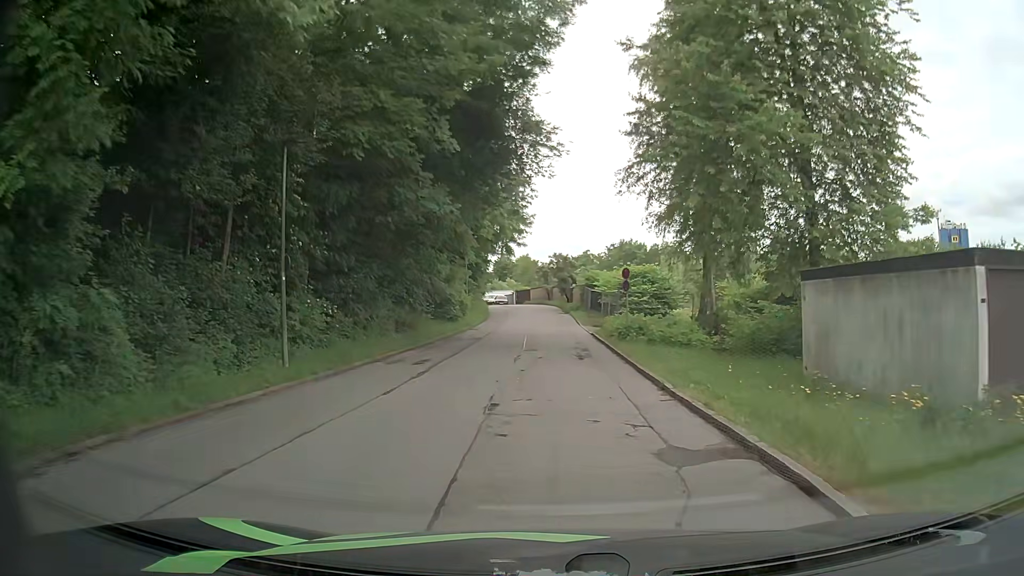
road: residential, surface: asphalt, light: Day
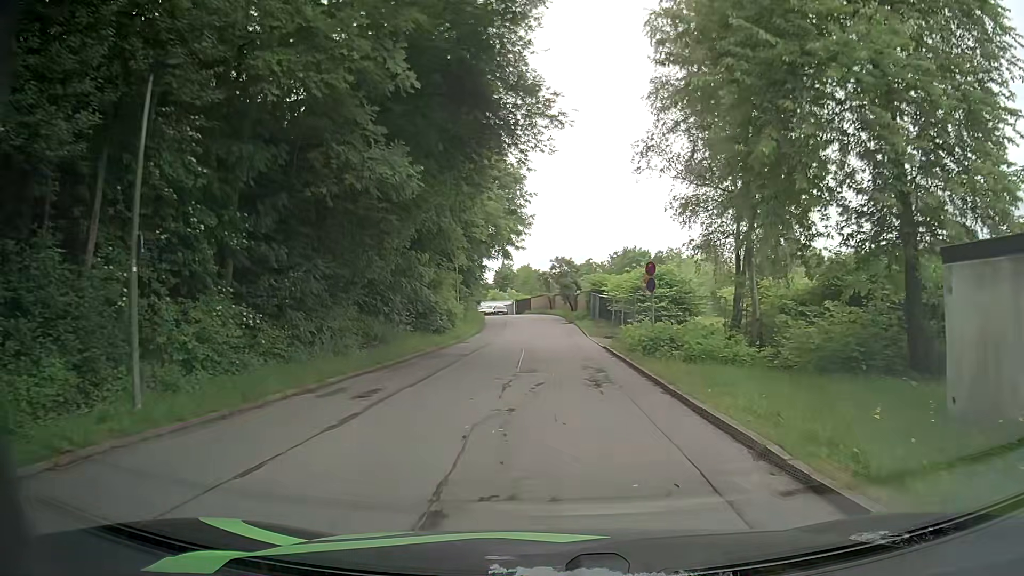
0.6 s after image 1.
(0.0, +5.5) m; 0°
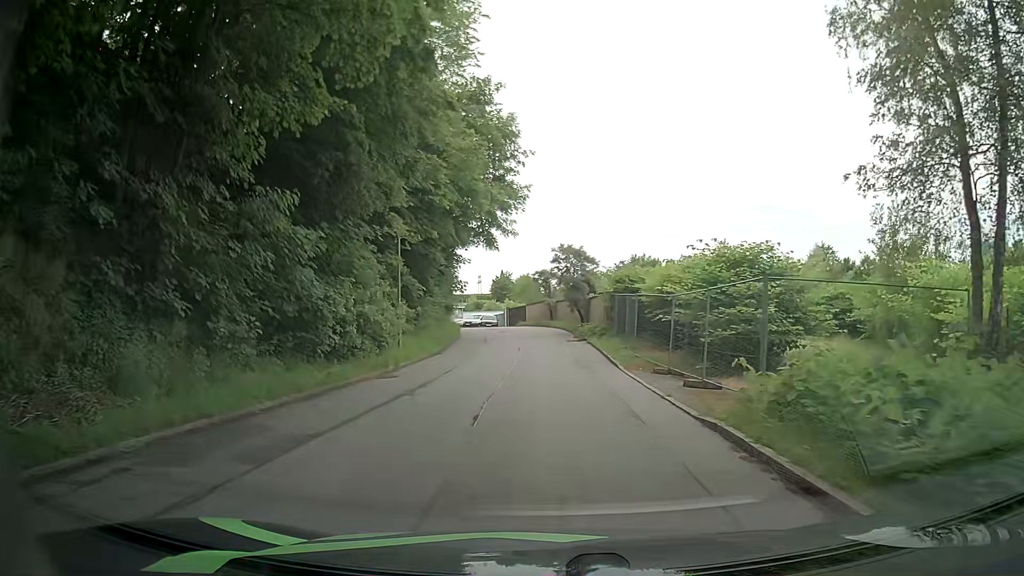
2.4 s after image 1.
(-0.1, +15.8) m; -1°
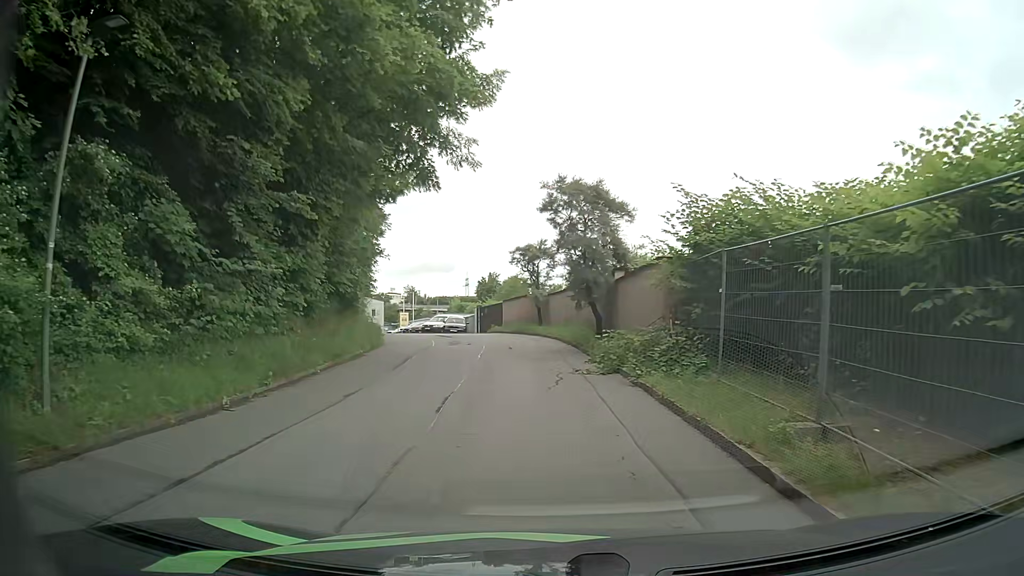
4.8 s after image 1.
(+0.1, +17.9) m; +2°
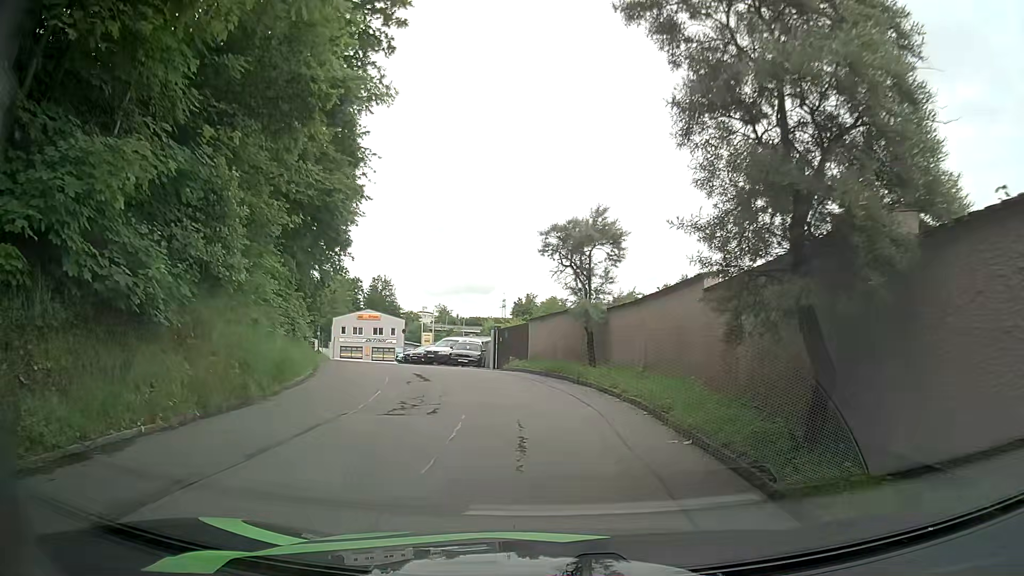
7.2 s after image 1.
(-0.5, +13.5) m; -5°
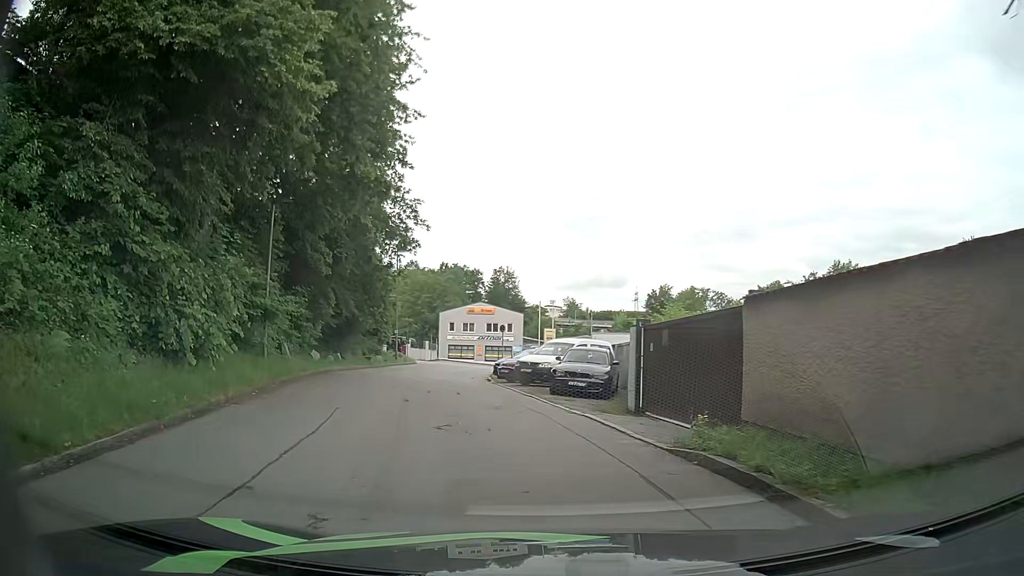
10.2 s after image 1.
(-0.5, +15.8) m; -9°
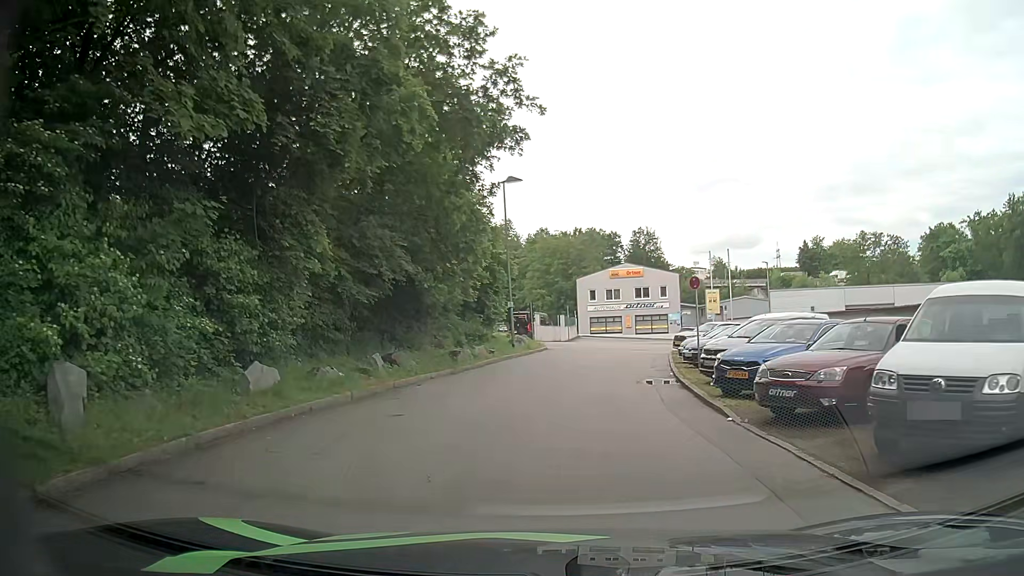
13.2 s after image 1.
(-2.5, +17.5) m; -13°
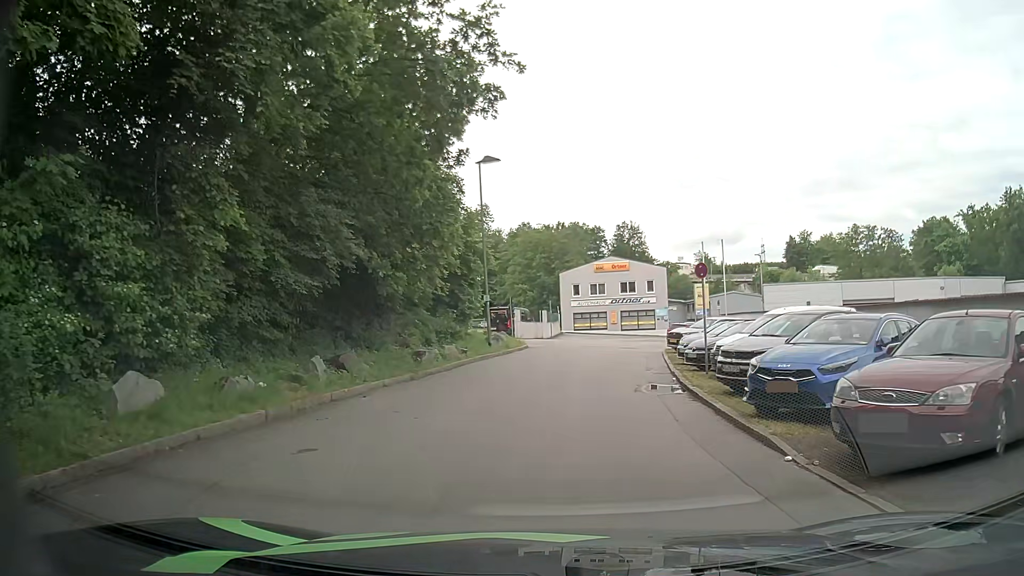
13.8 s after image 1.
(+0.1, +3.3) m; +3°
